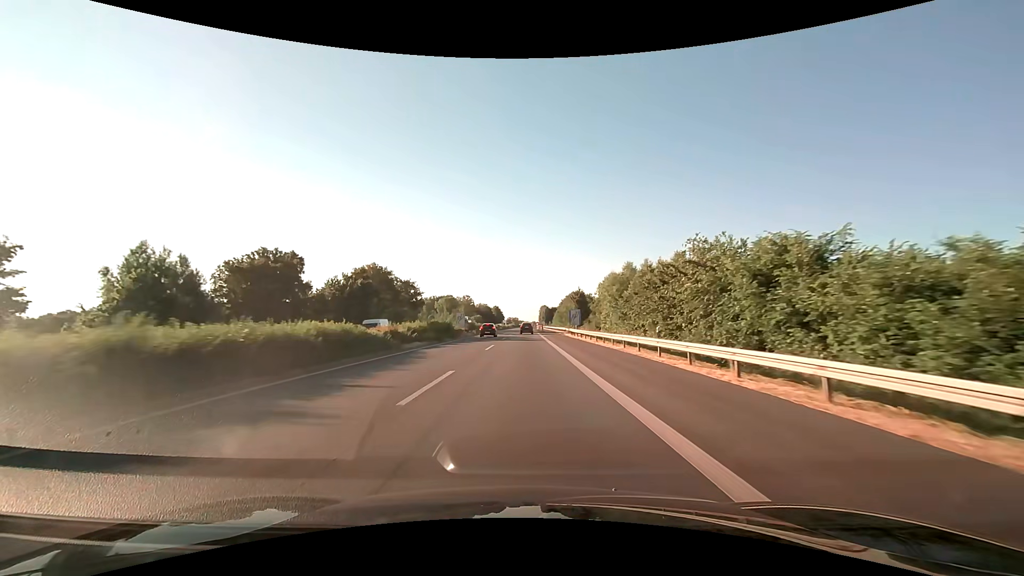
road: motorway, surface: asphalt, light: Day
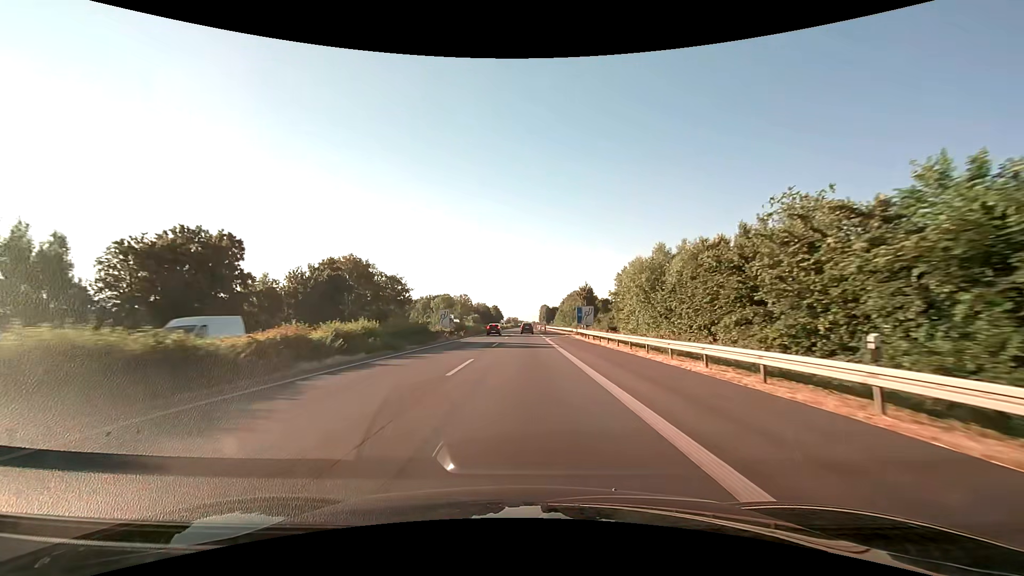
(0.0, +13.3) m; 0°
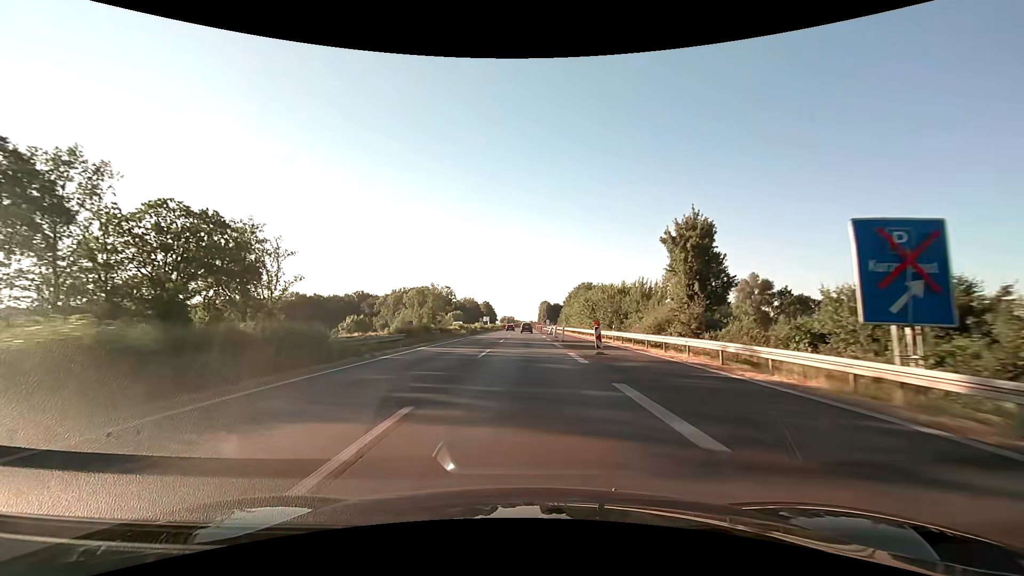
(+0.2, +64.8) m; 0°
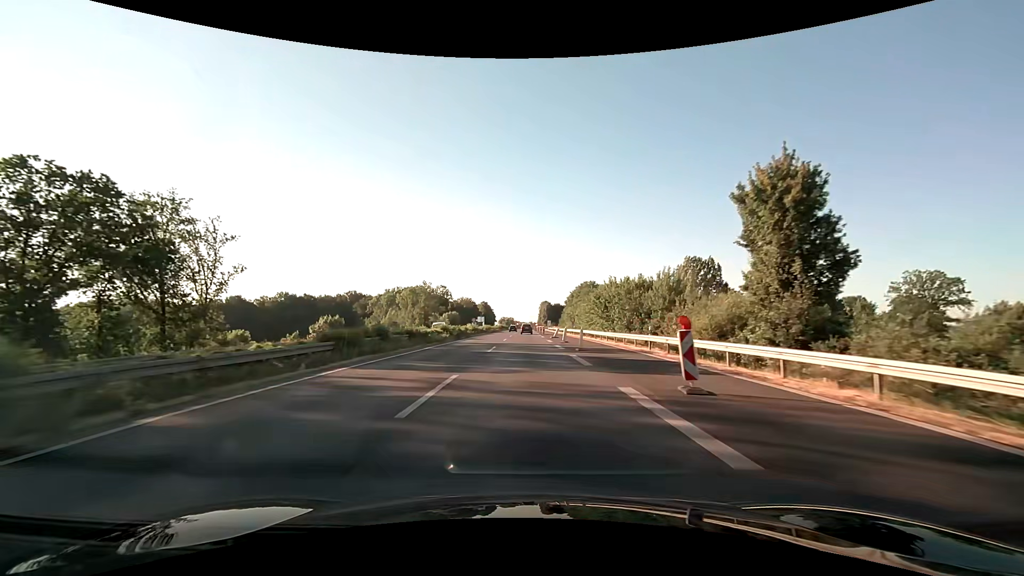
(0.0, +12.7) m; 0°
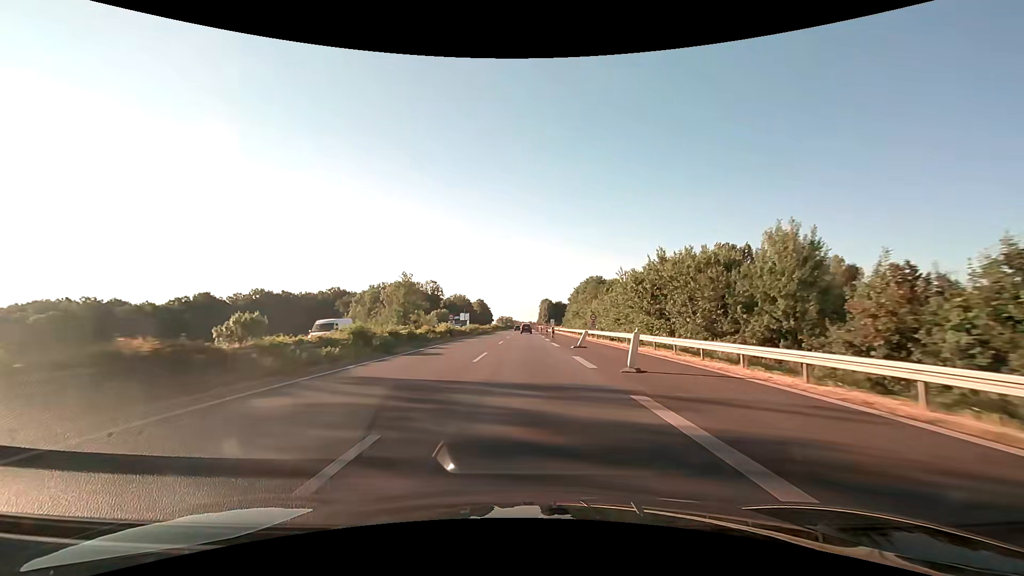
(0.0, +25.3) m; 0°
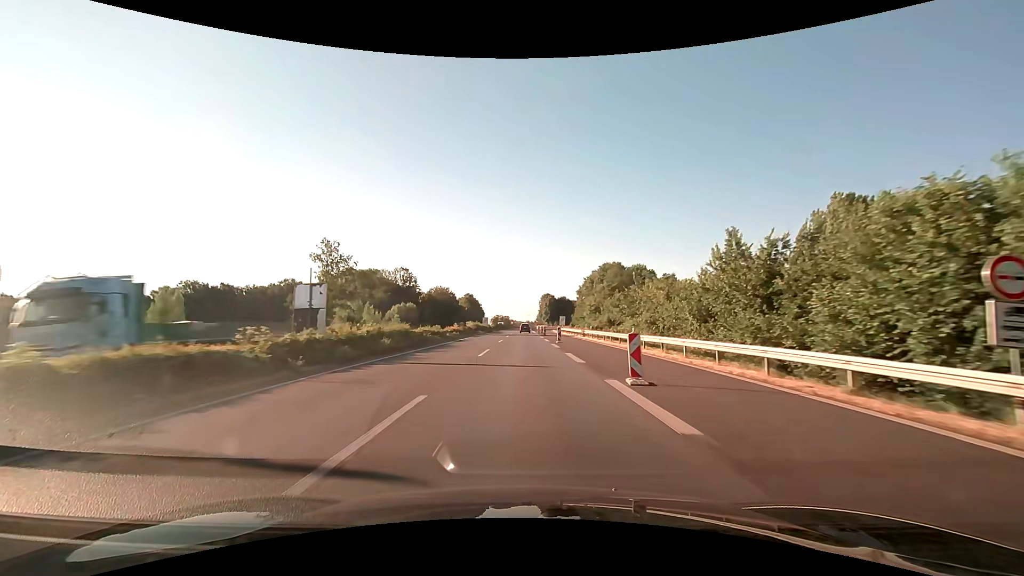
(+0.1, +50.3) m; 0°
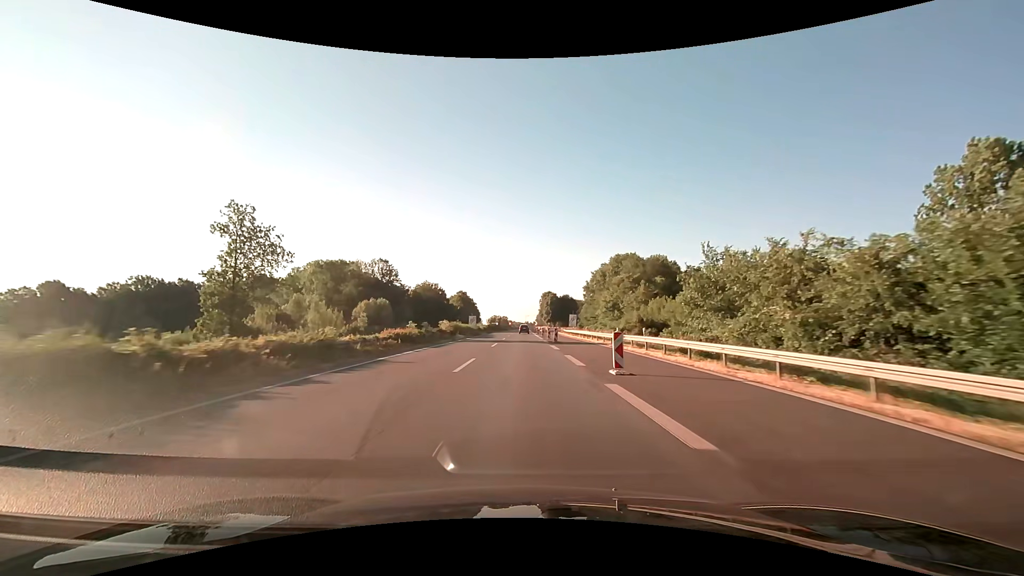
(-0.1, +25.1) m; 0°
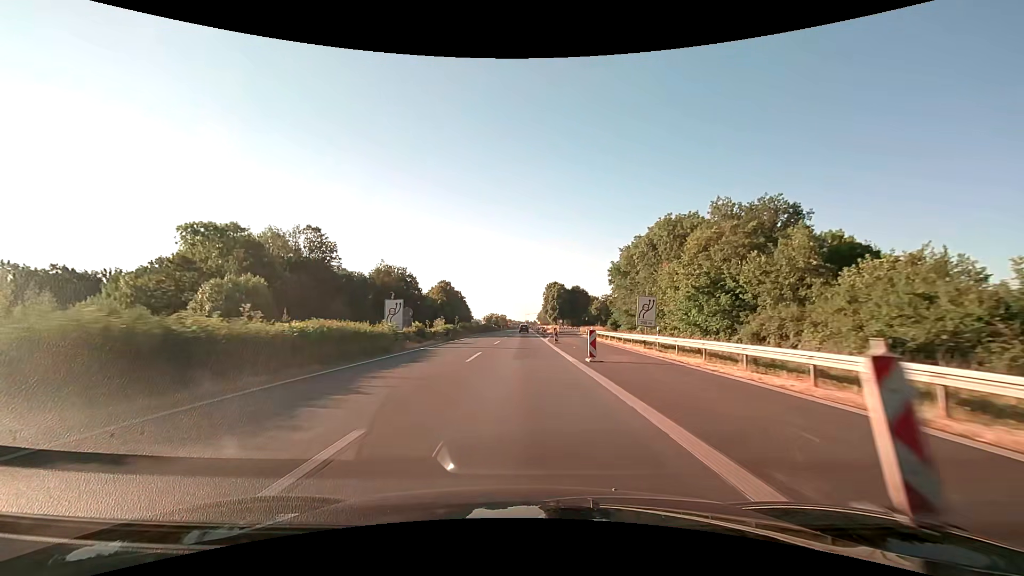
(0.0, +50.2) m; 0°
(0, +10) (0, +20) (0, +30) (0, +40) (0, +50) (0, +60) (0, +70) (0, +80) (0, +90) (0, +100) m
